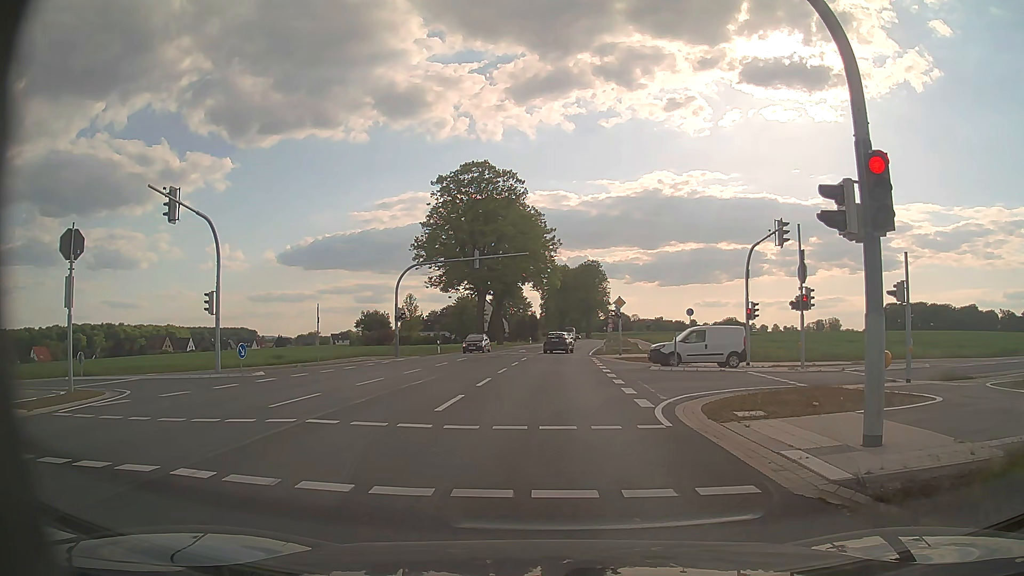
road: secondary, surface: asphalt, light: Day
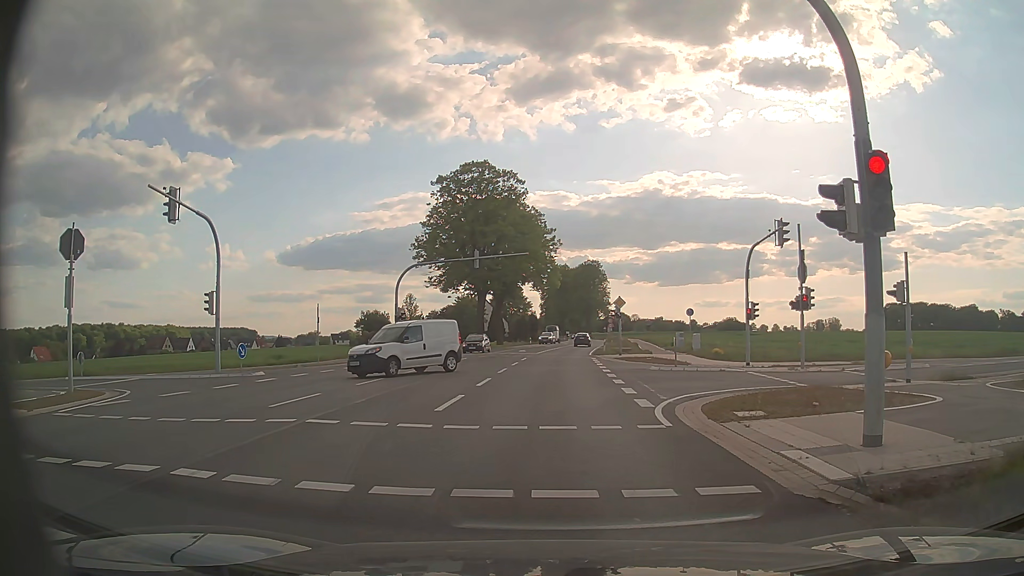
(0.0, 0.0) m; 0°
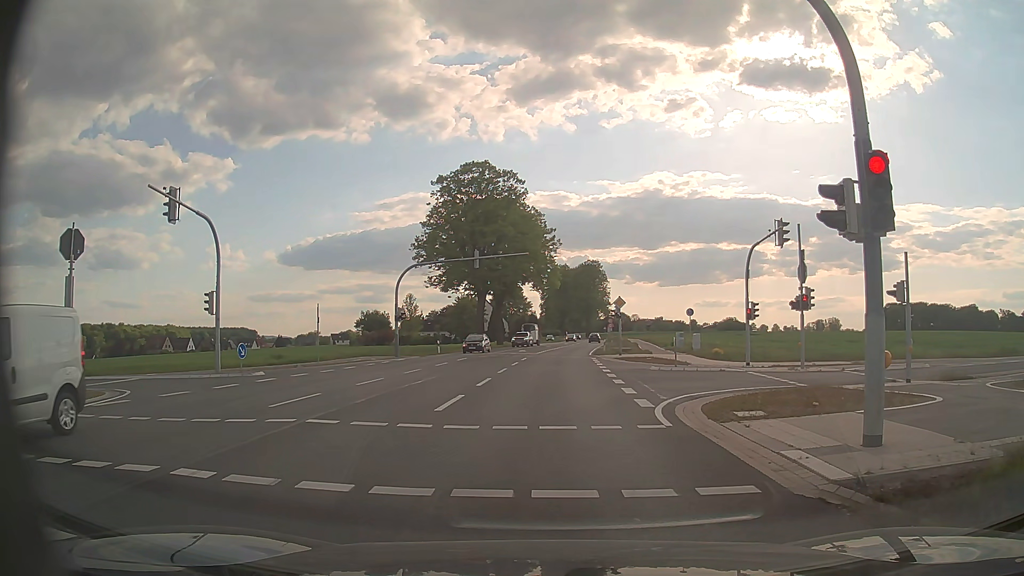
(0.0, 0.0) m; 0°
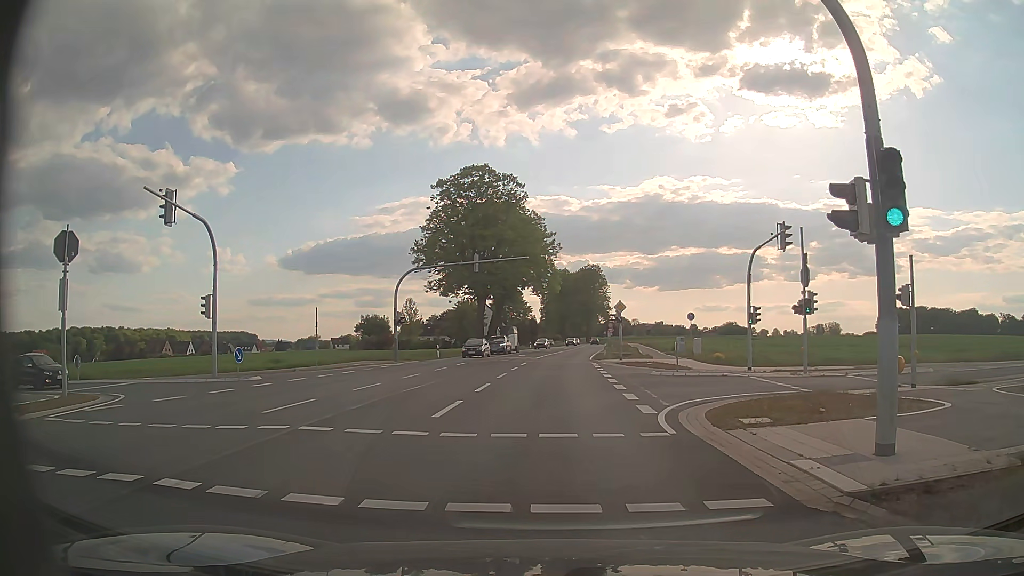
(0.0, +0.3) m; 0°
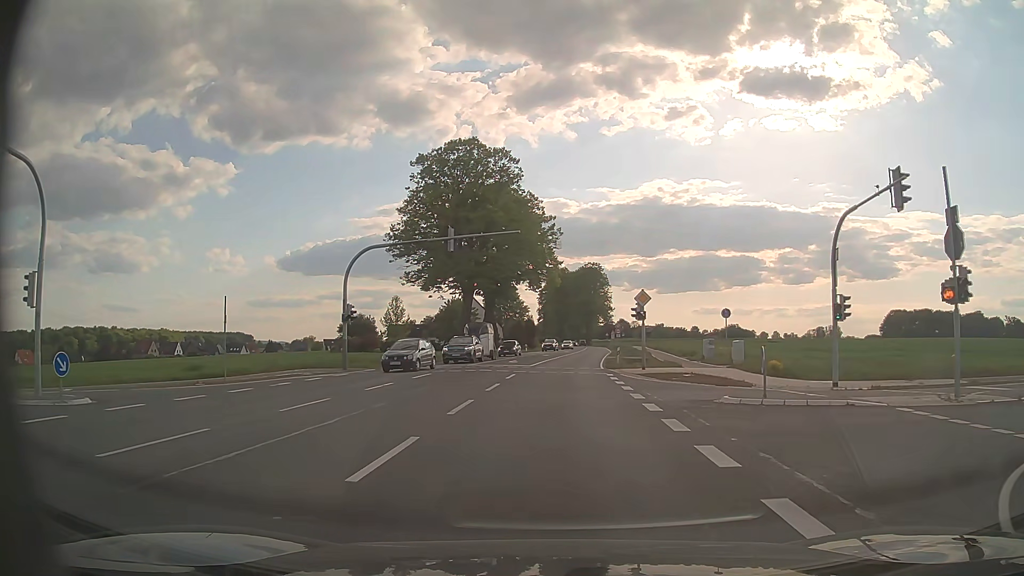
(+0.1, +11.8) m; +1°
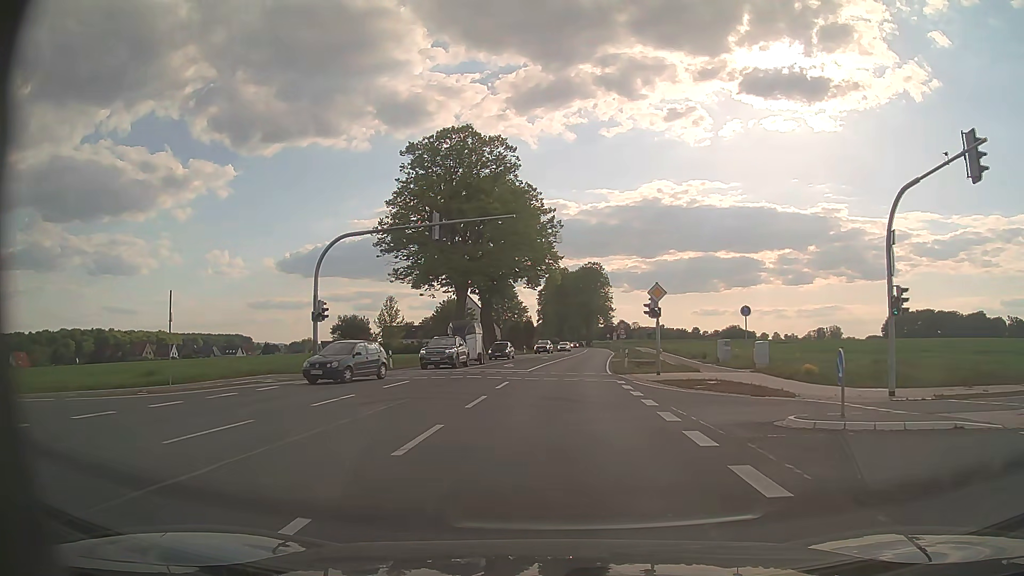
(0.0, +4.6) m; -1°
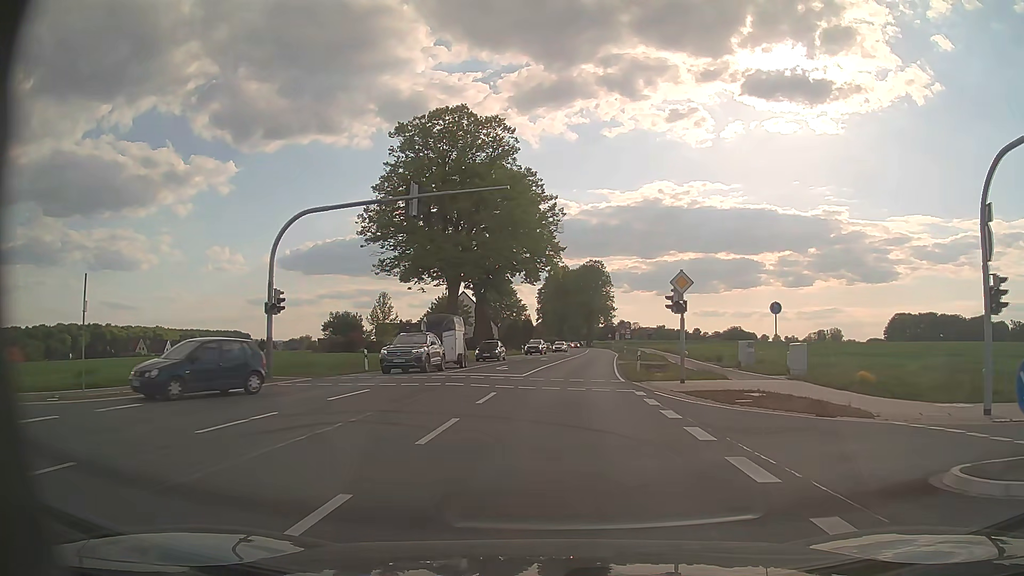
(0.0, +5.4) m; 0°
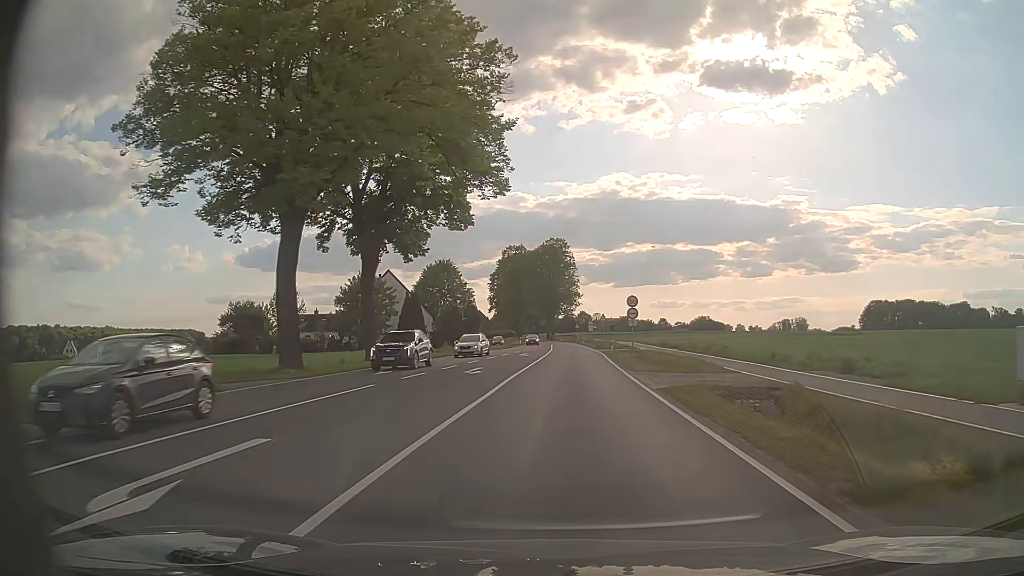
(+0.9, +29.0) m; +4°
(0, +10) (0, +20) (+1, +30) (+1, +40) (+1, +50) (+2, +60) (+2, +70) (+2, +80) (+2, +90) (+2, +100) m
